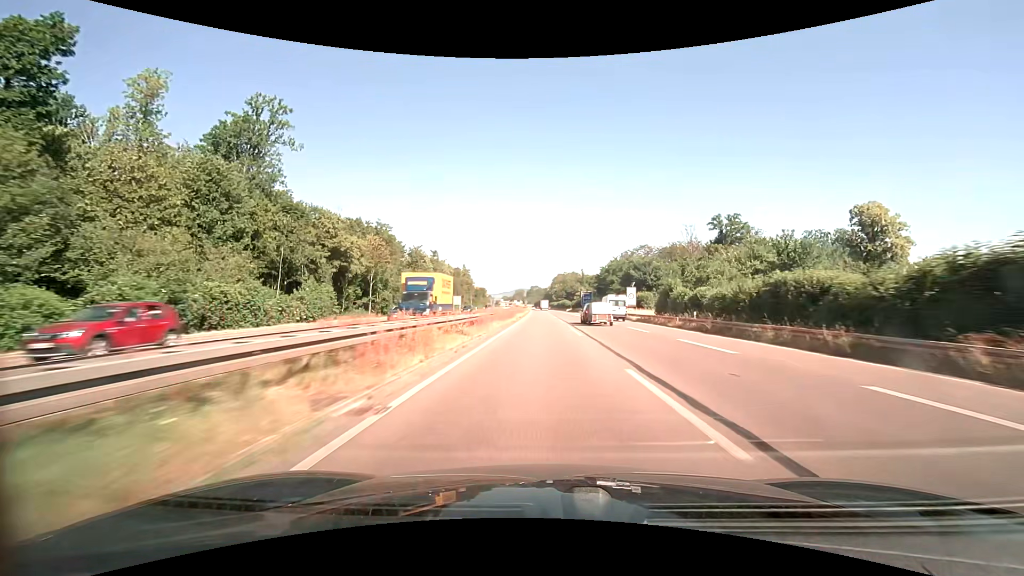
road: trunk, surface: asphalt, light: Day
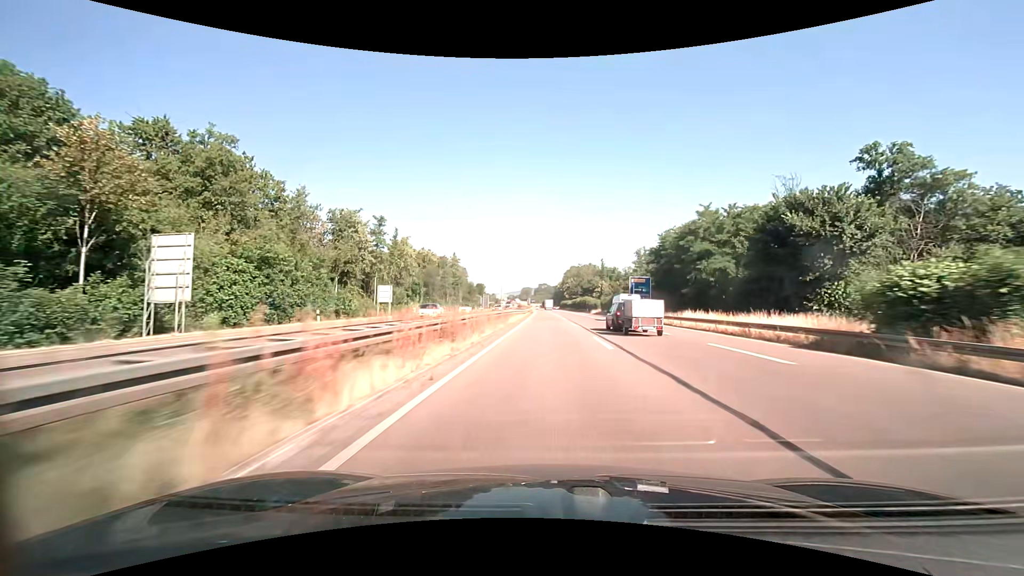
(-0.4, +62.5) m; -1°
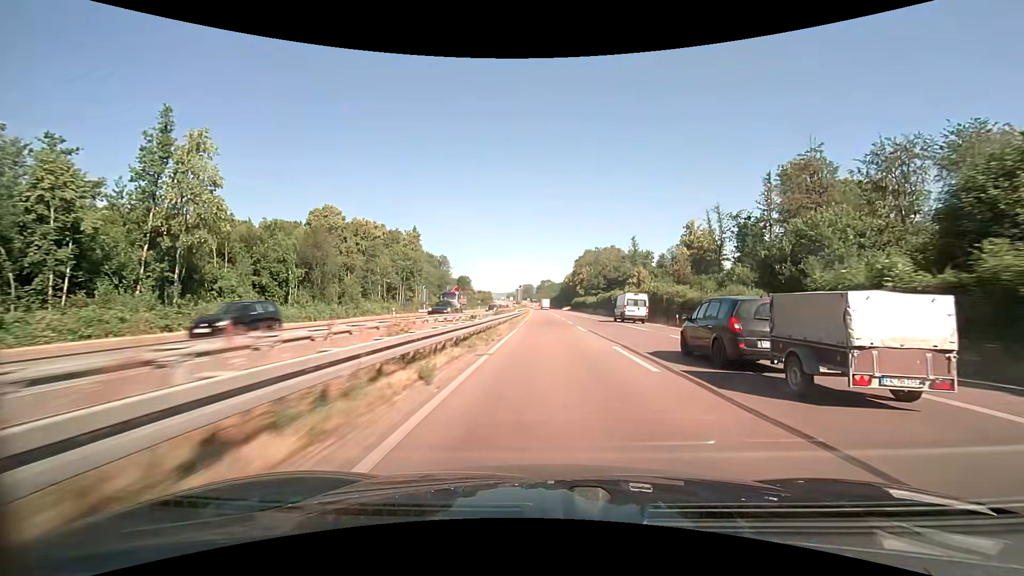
(-0.3, +78.3) m; 0°
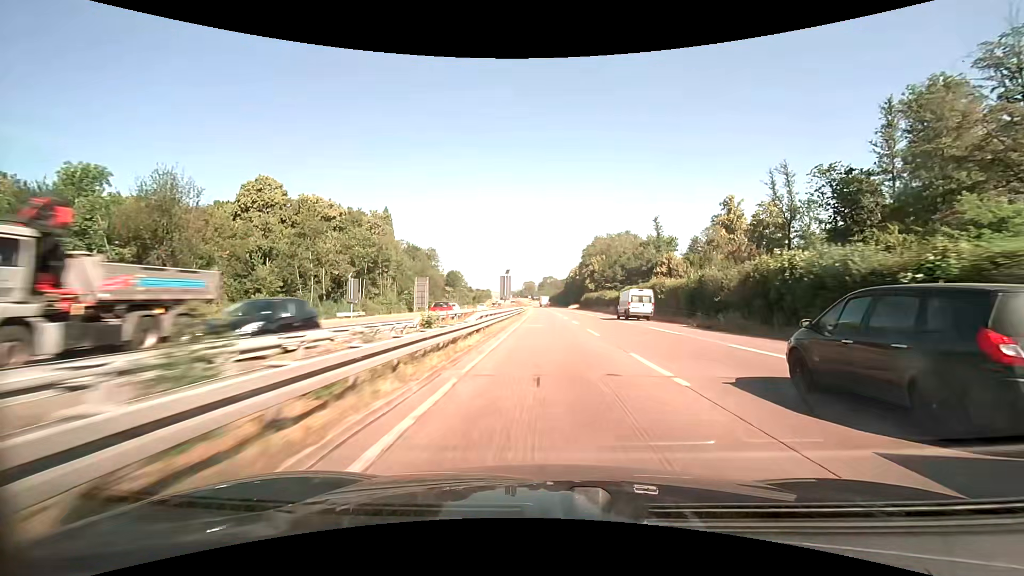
(-0.2, +31.3) m; 0°
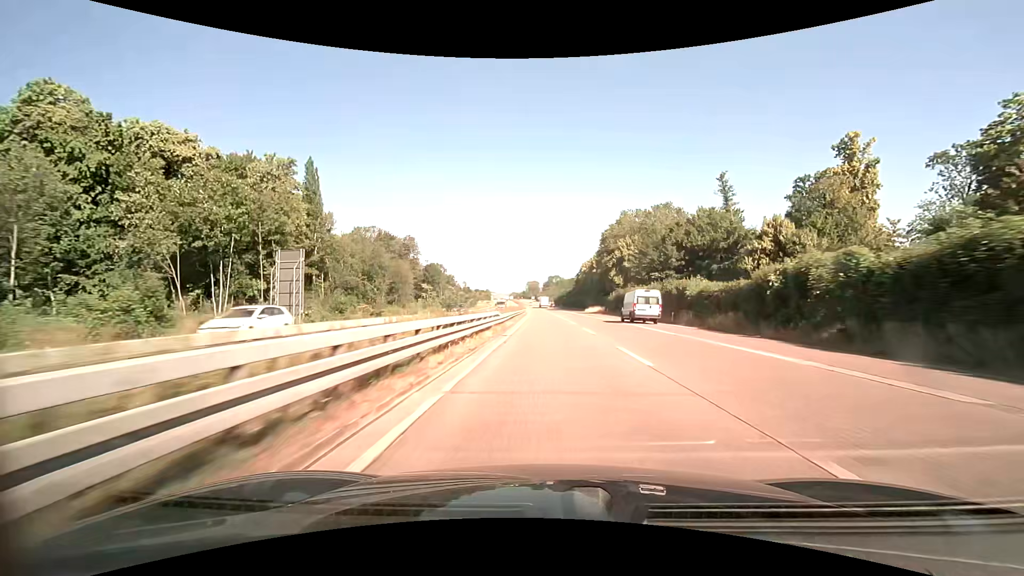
(-0.4, +46.9) m; -1°
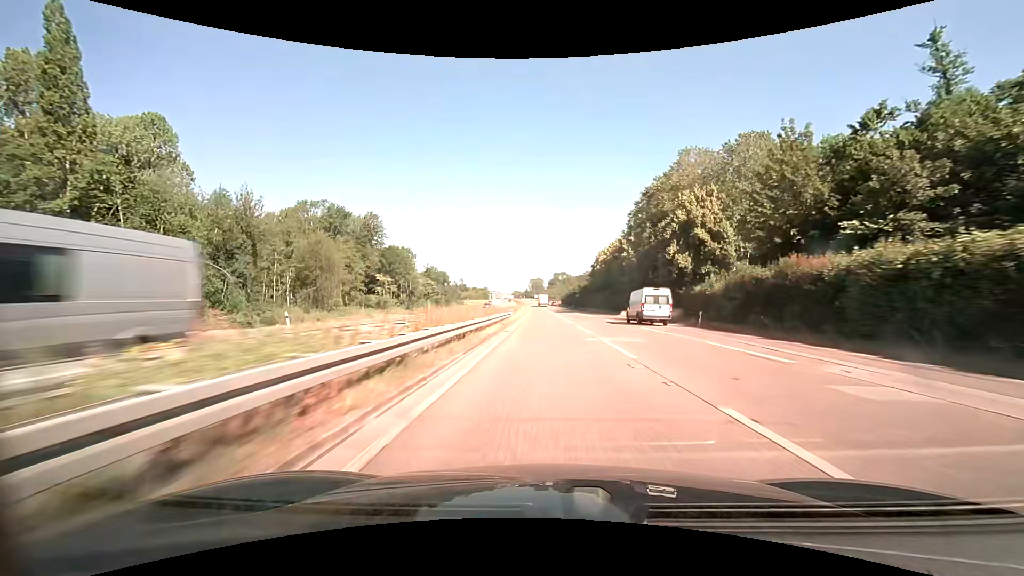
(-0.2, +46.9) m; -1°
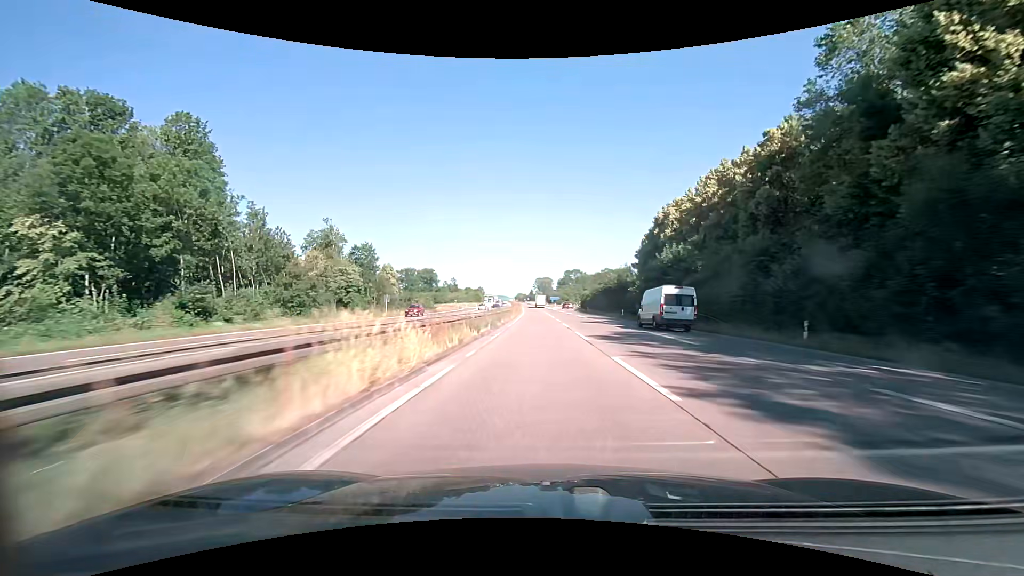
(-0.6, +78.1) m; -1°
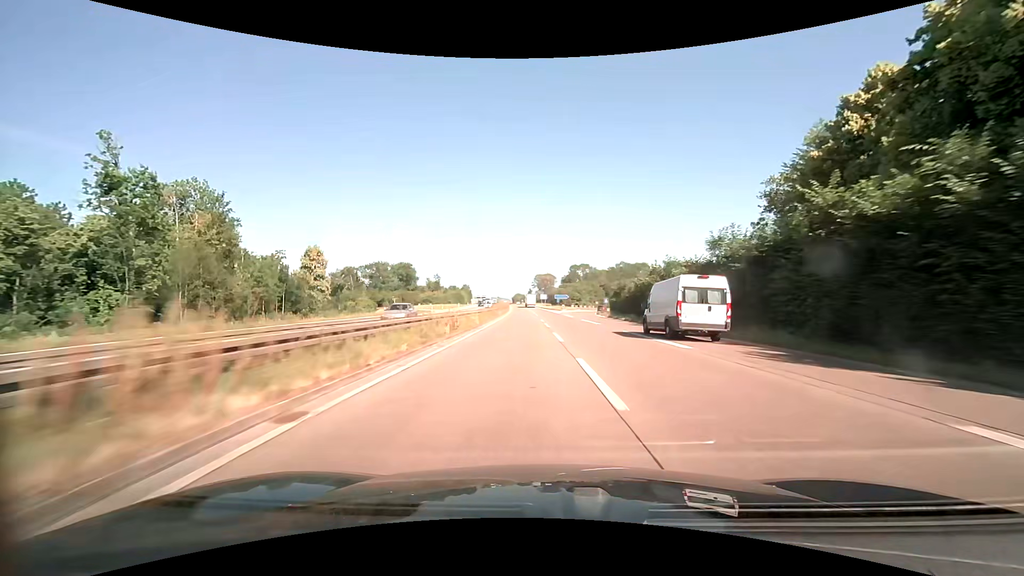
(-0.1, +62.5) m; 0°
(0, +10) (0, +20) (0, +30) (0, +40) (0, +50) (0, +60) (0, +70) (0, +80) (-1, +90) (-1, +100) m
